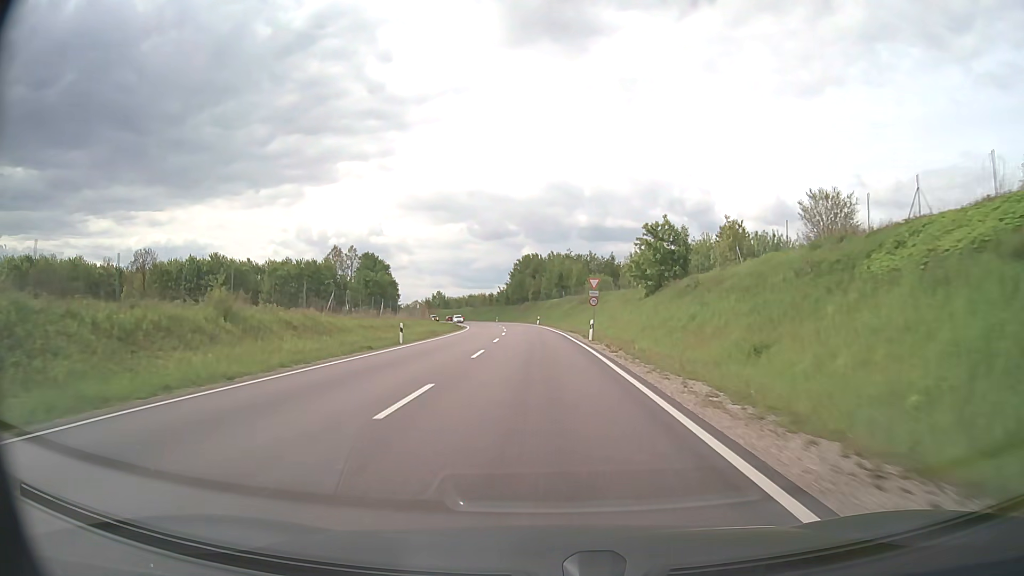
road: primary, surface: asphalt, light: Day
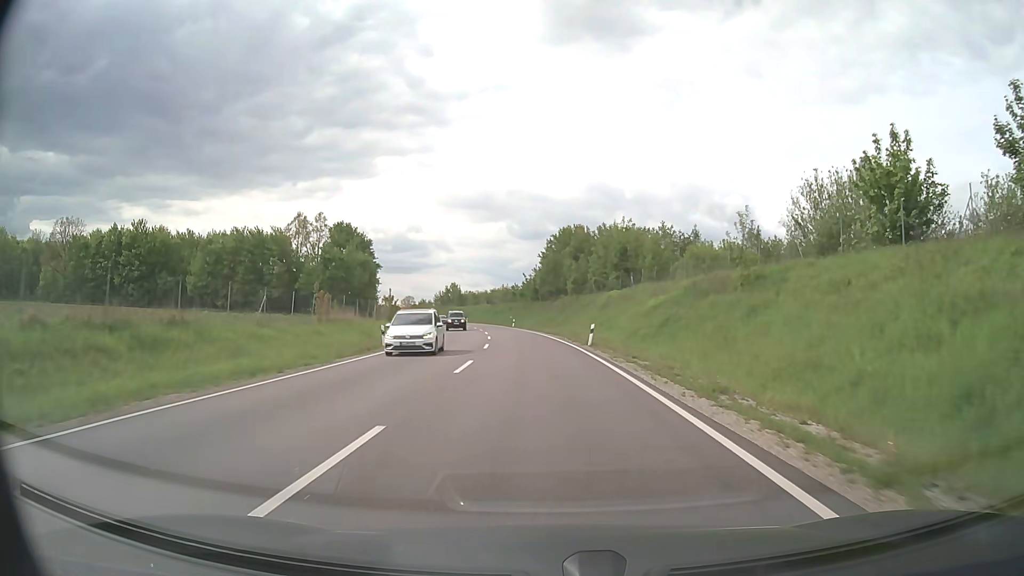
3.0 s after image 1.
(-1.0, +52.2) m; -3°
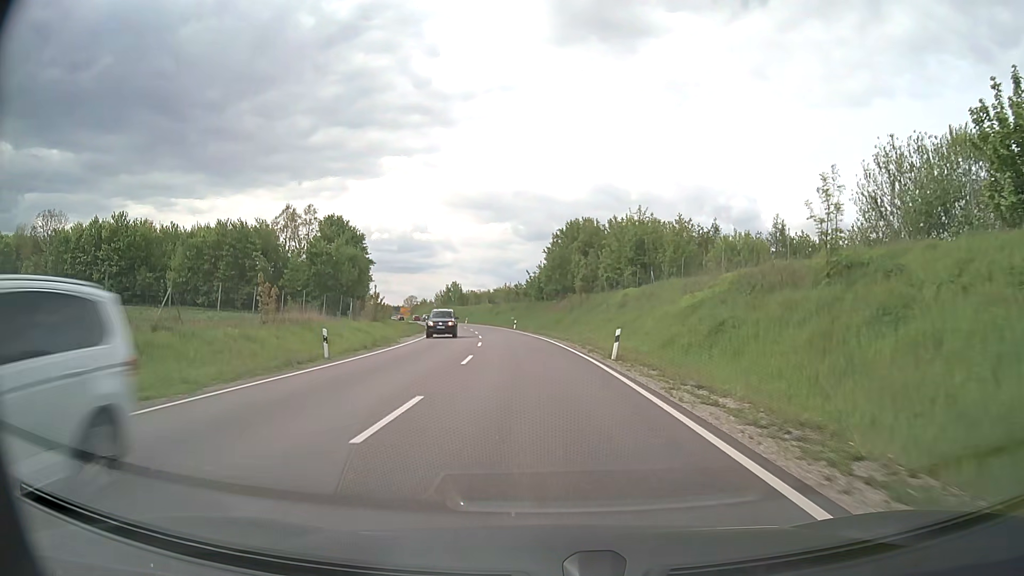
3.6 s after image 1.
(0.0, +8.9) m; 0°
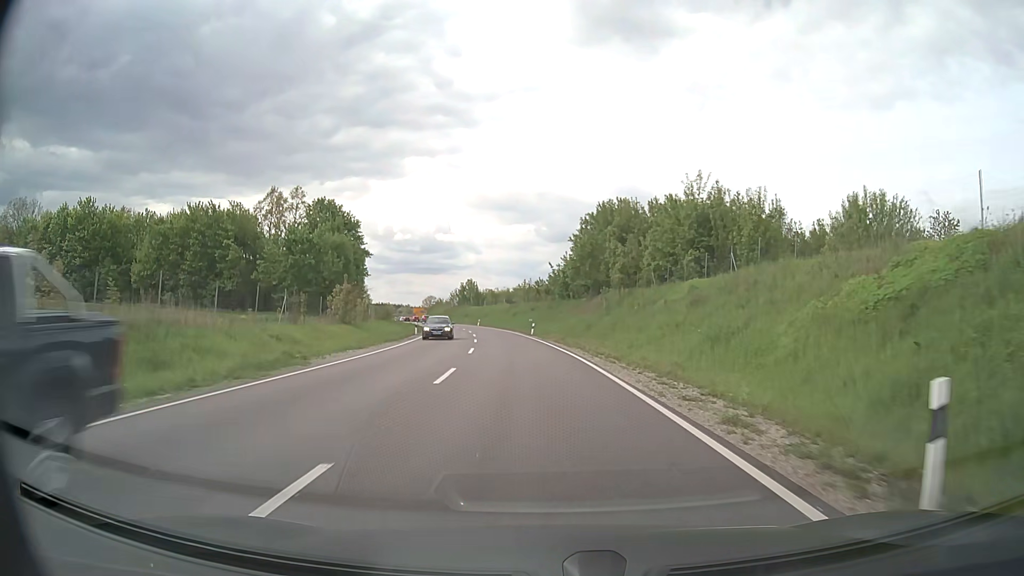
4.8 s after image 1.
(-0.3, +17.4) m; -2°
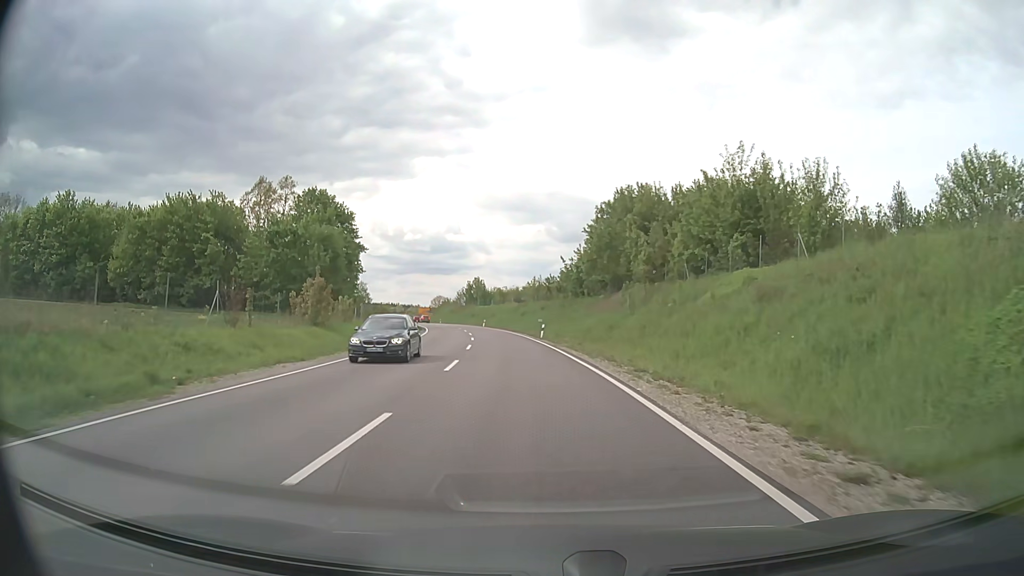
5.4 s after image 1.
(0.0, +8.7) m; 0°
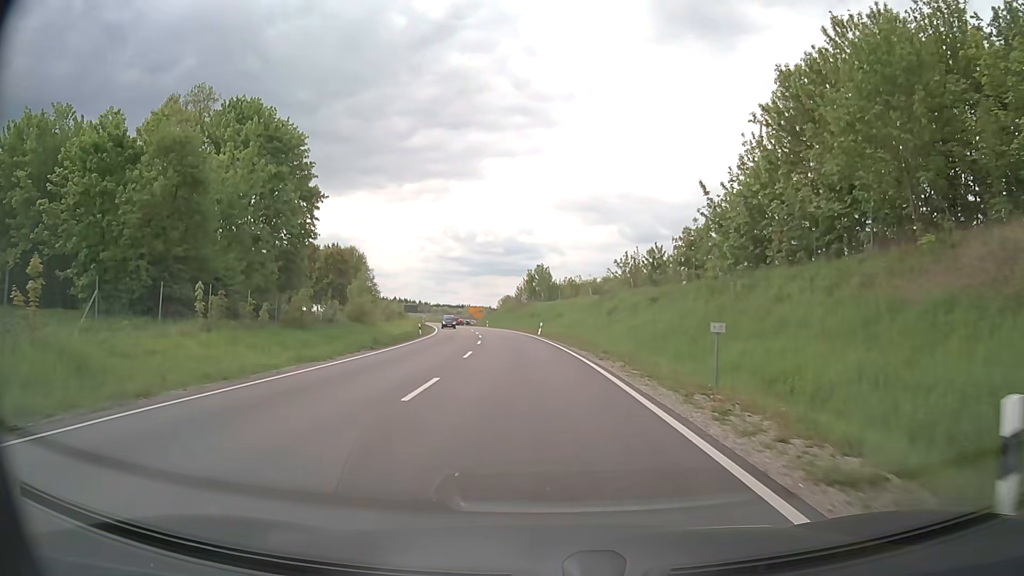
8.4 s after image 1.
(-2.6, +42.9) m; -7°
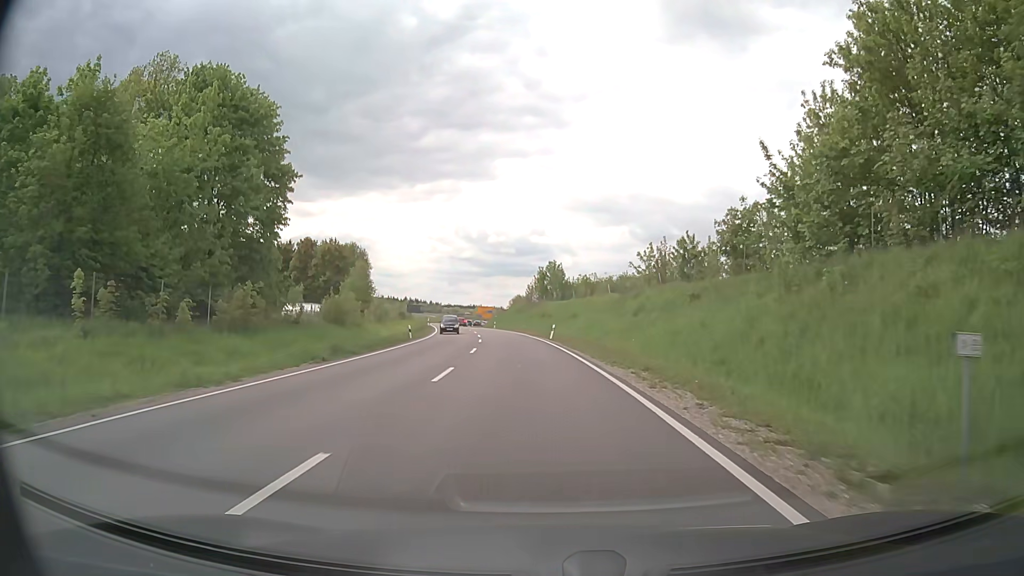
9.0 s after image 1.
(-0.1, +8.4) m; -1°
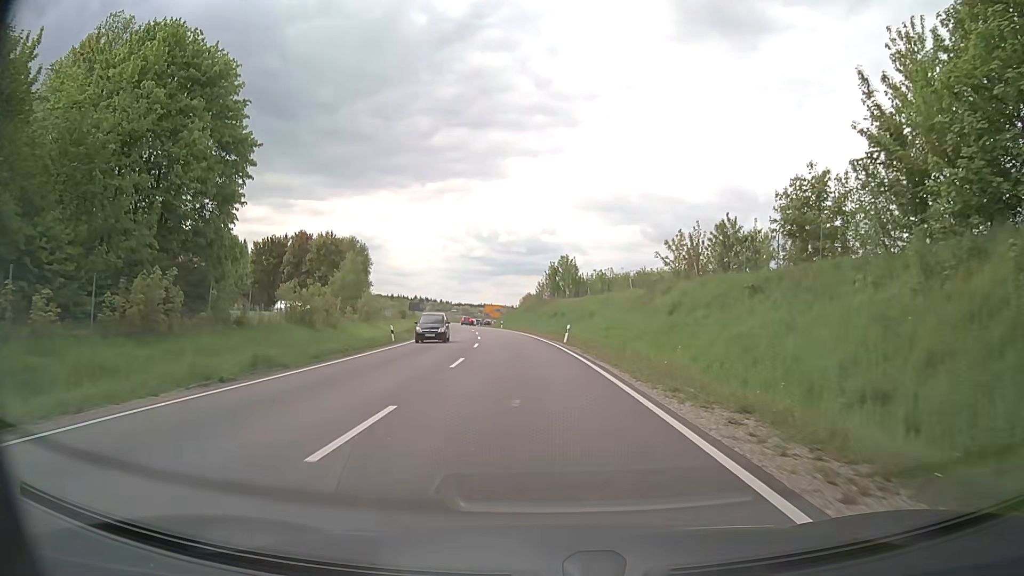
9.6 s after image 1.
(-0.1, +8.4) m; -1°
(0, +10) (0, +20) (-1, +30) (-2, +40) (-3, +50) (-4, +60) (-5, +70) (-7, +80) (-8, +89) (-10, +99) m
